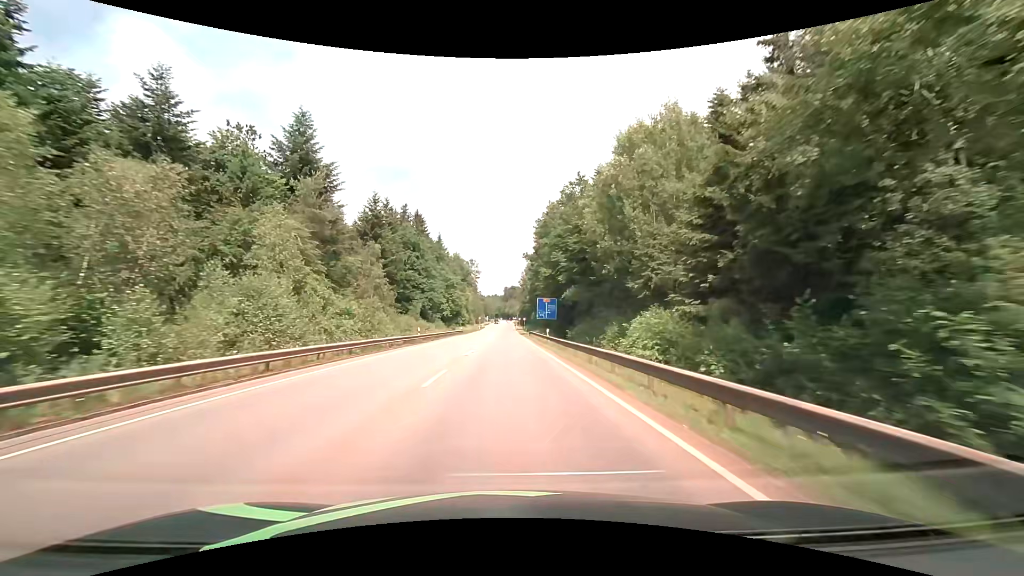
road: secondary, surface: asphalt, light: Day
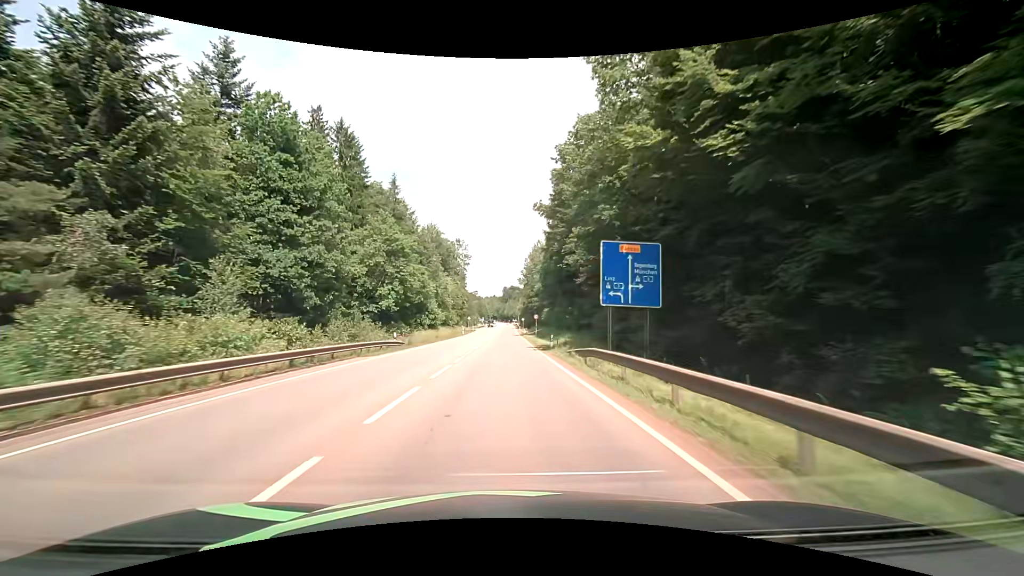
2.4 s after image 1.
(+0.1, +46.1) m; 0°
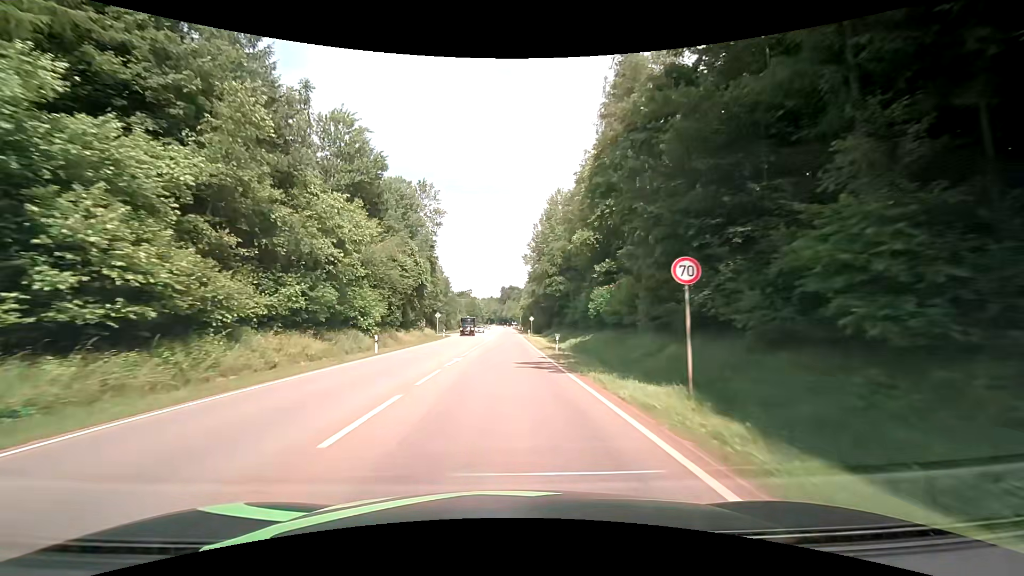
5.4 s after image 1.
(+0.4, +55.1) m; 0°
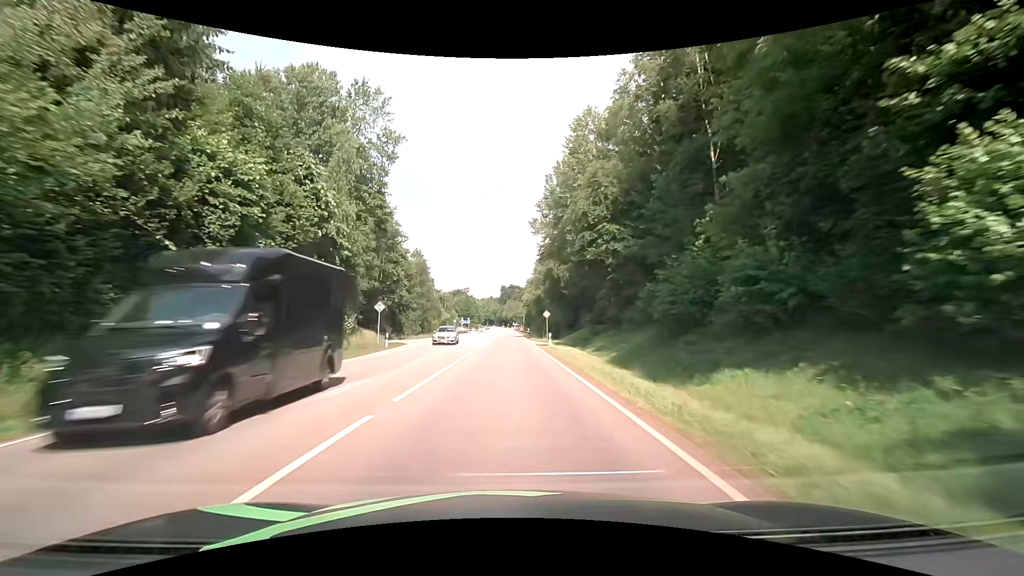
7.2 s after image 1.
(+0.3, +32.4) m; +1°
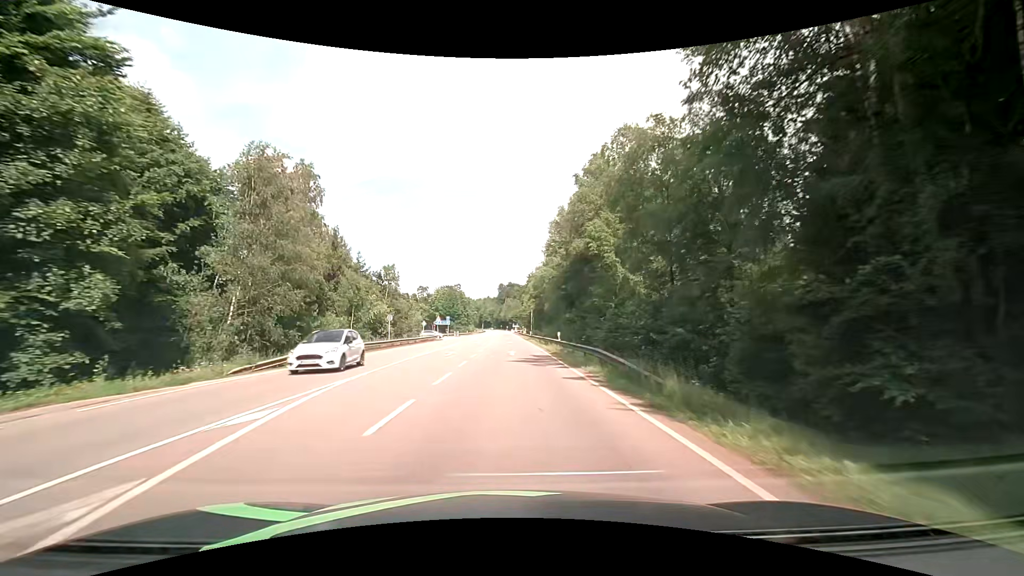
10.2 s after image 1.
(-0.1, +53.7) m; 0°
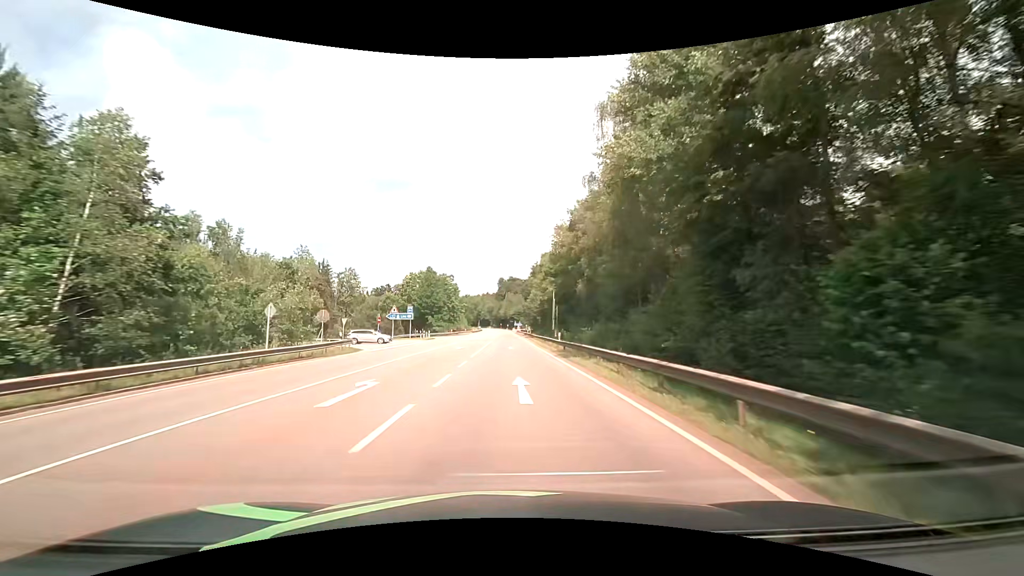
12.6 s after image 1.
(-0.4, +42.9) m; 0°
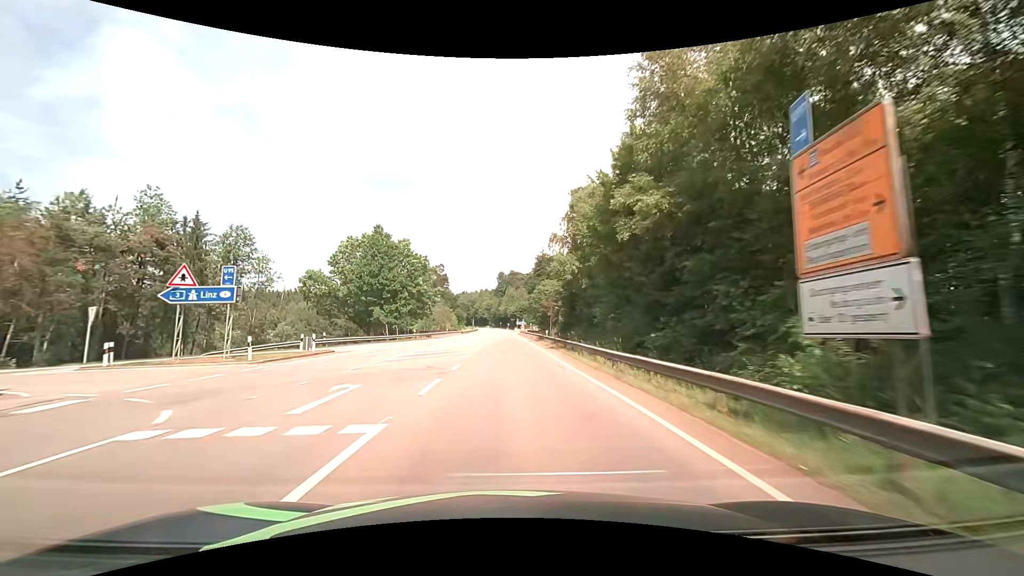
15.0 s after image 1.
(-0.5, +43.0) m; -1°
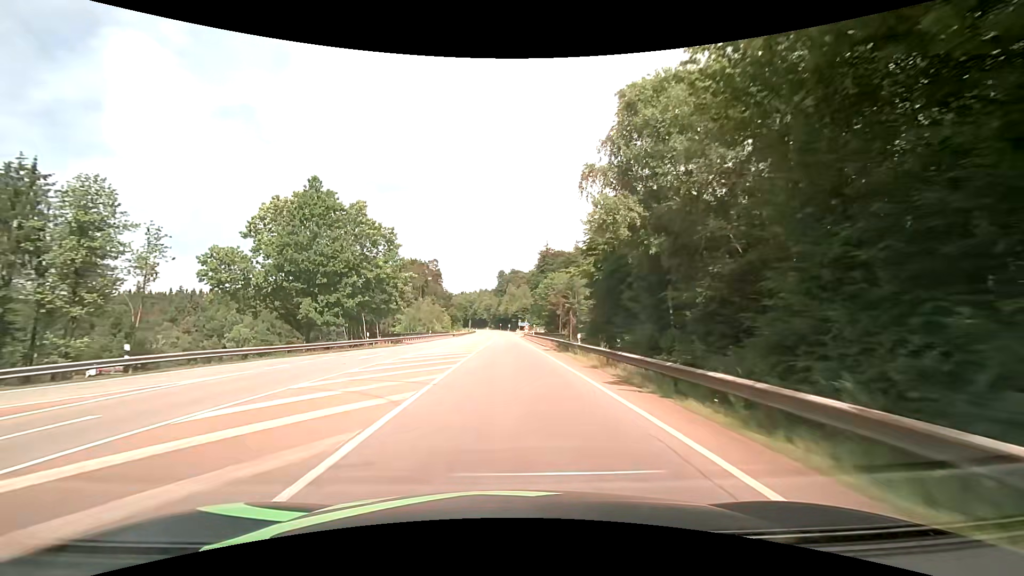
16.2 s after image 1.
(0.0, +21.6) m; 0°
(0, +10) (0, +20) (0, +30) (0, +40) (0, +50) (0, +60) (0, +70) (0, +80) (0, +90) (0, +100) m
